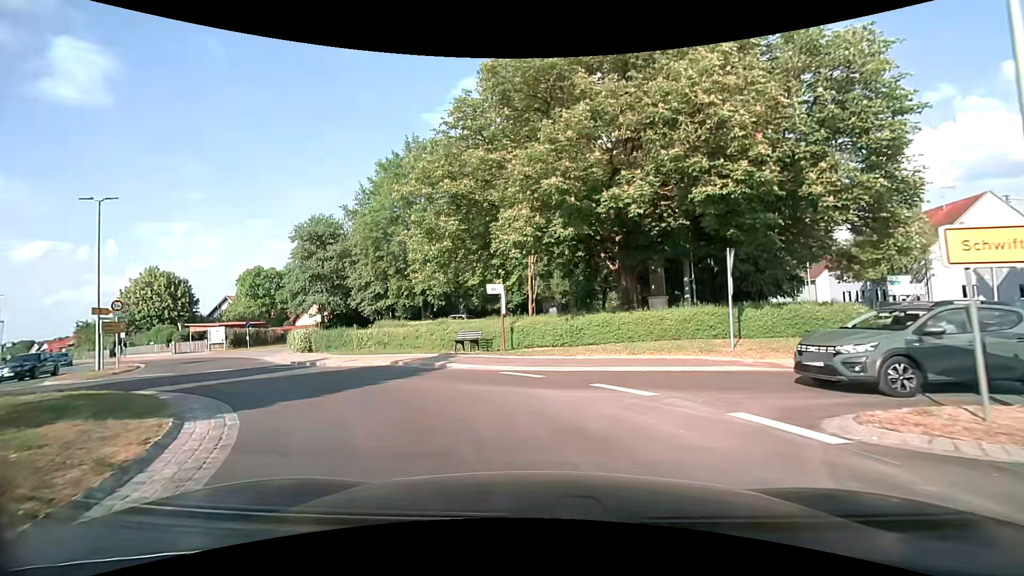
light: Day
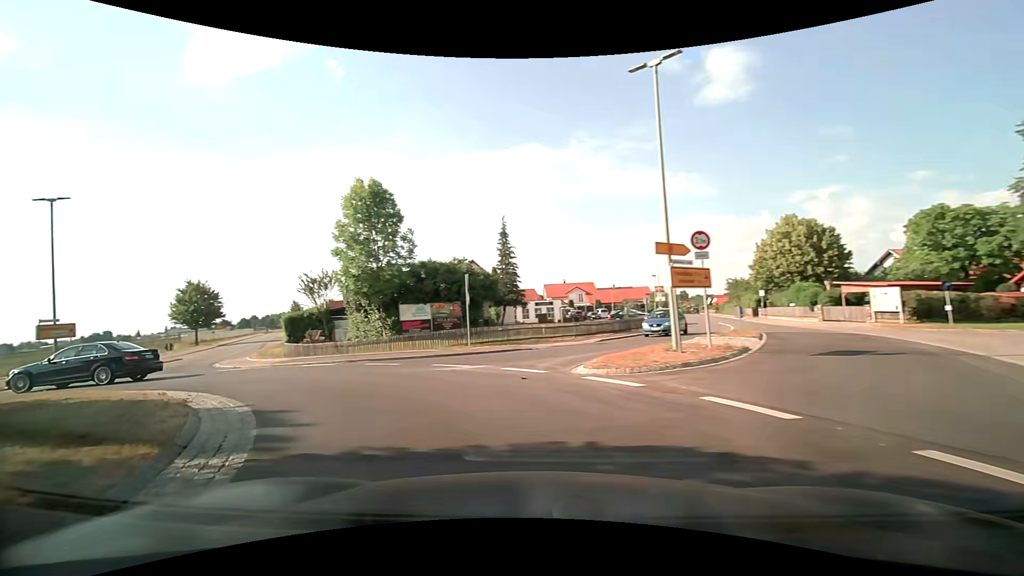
(-8.5, +15.2) m; -66°
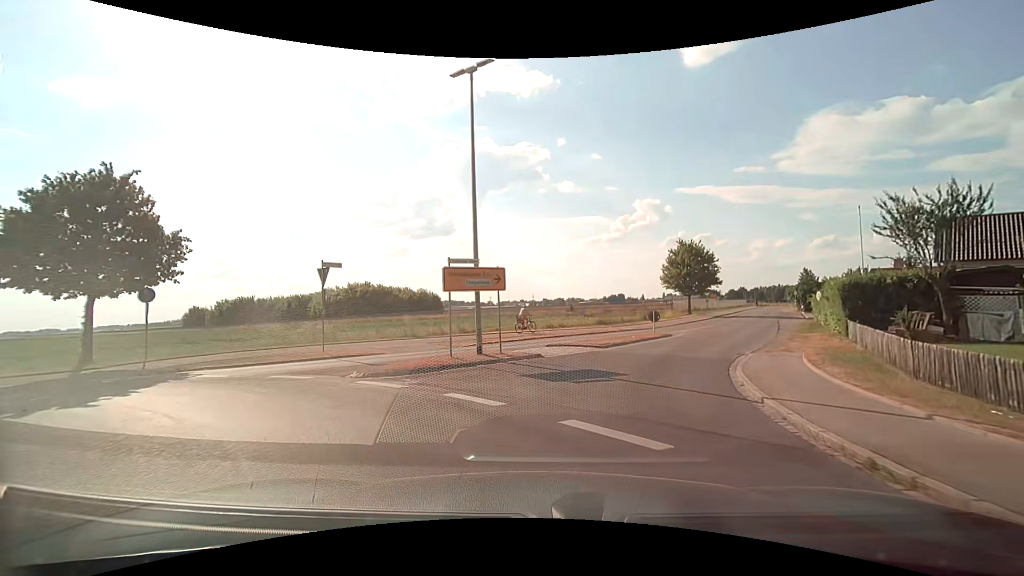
(-9.7, +15.9) m; -53°
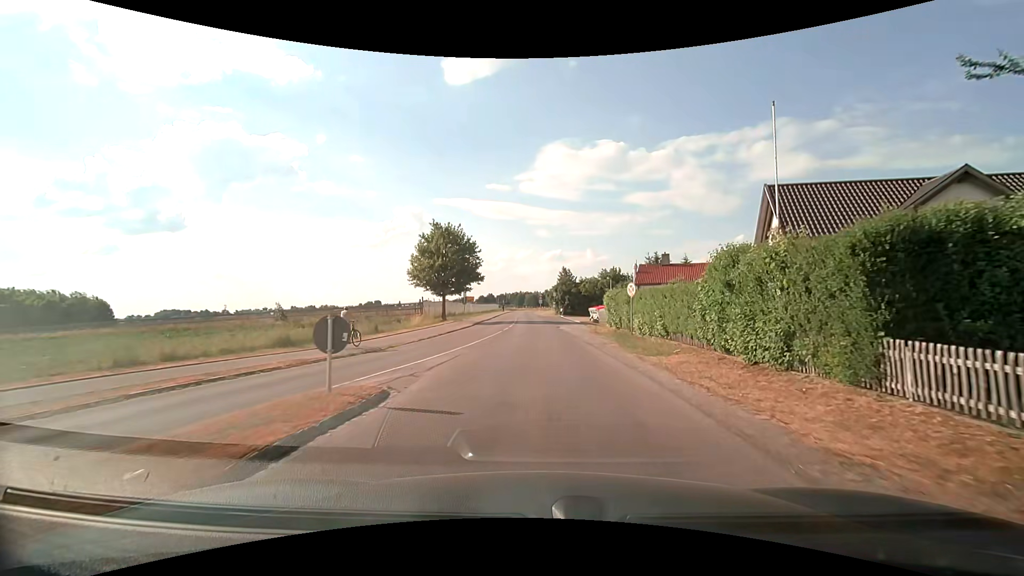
(+4.6, +18.8) m; +27°
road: unclassified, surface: asphalt
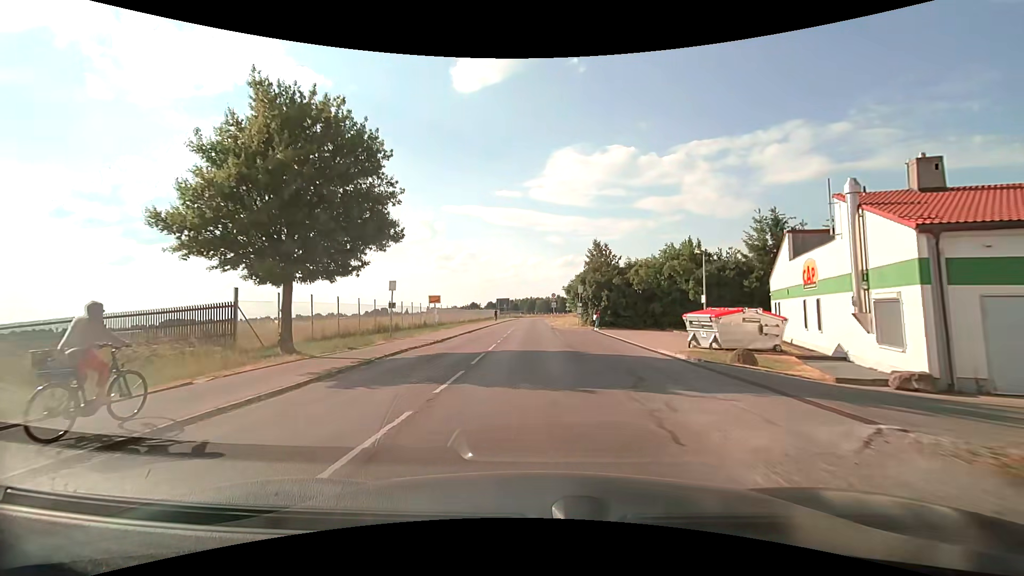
(-0.1, +31.9) m; -1°
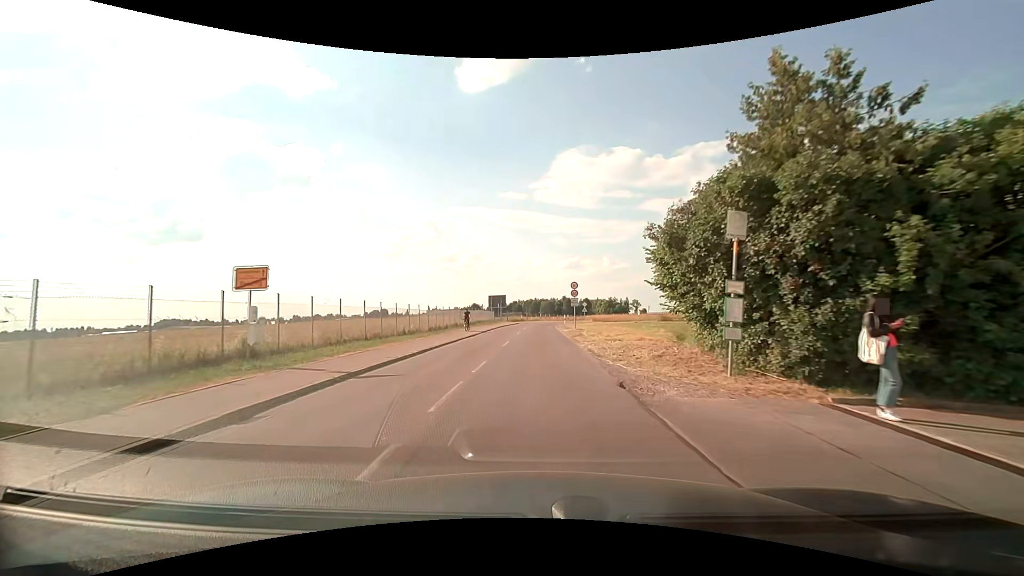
(-0.4, +29.4) m; -1°
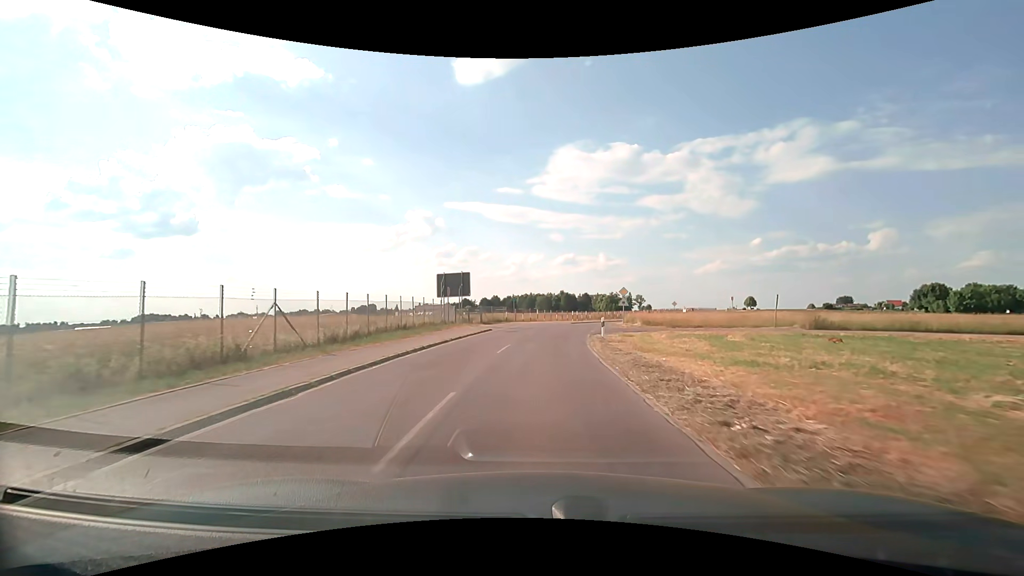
(+0.2, +40.3) m; 0°
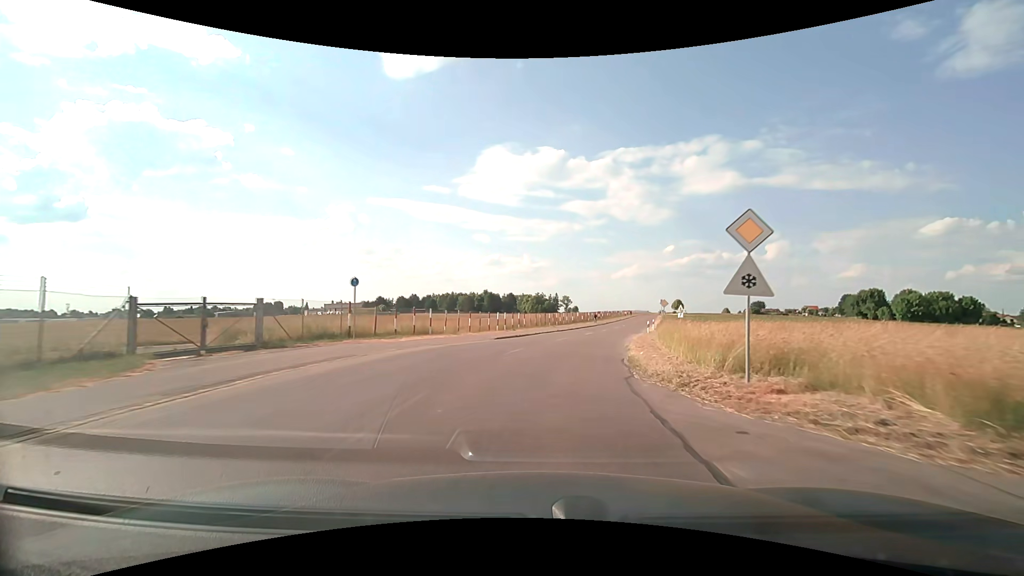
(+2.0, +34.5) m; +8°
(+1, +10) (+2, +20) (+4, +30) (+6, +39) (+8, +49) (+11, +59) (+13, +69) (+16, +78) (+18, +88) (+21, +98) m
